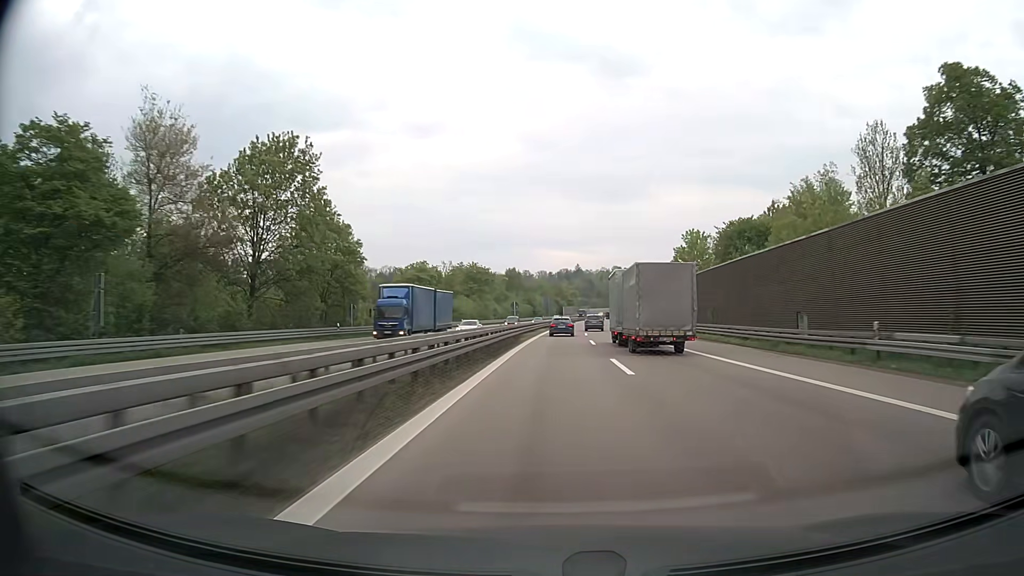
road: motorway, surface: asphalt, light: Day
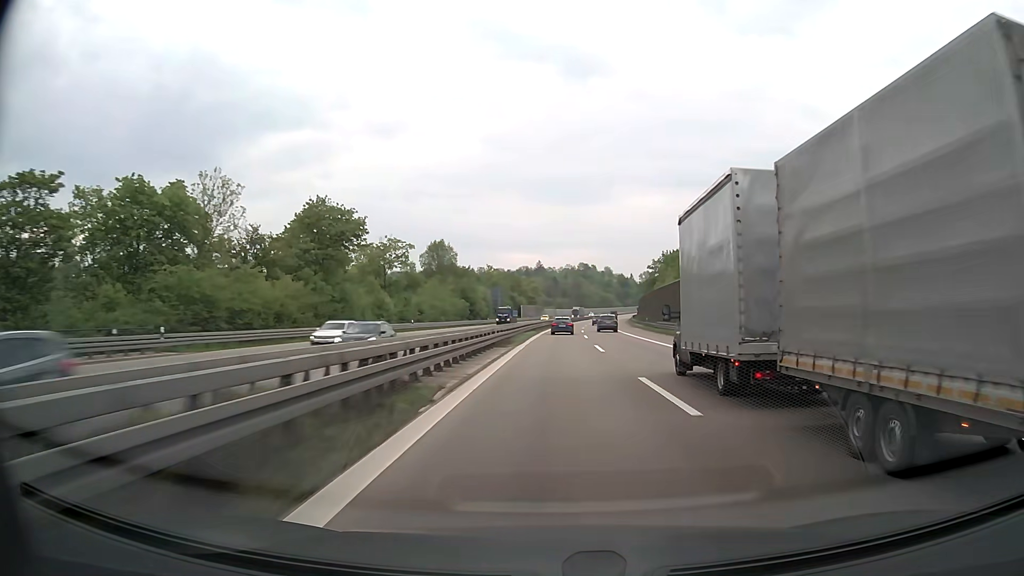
(+2.1, +79.2) m; +3°
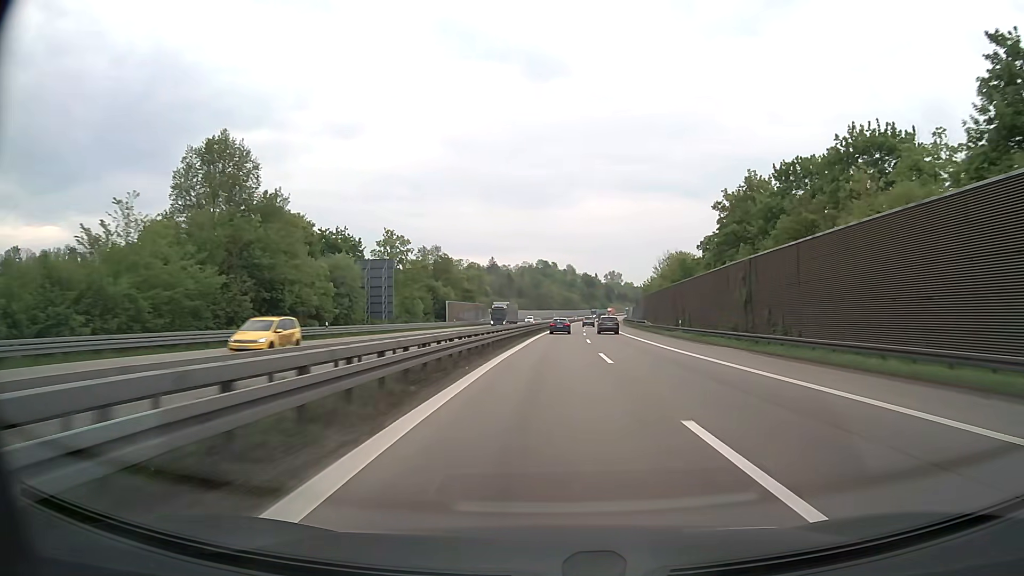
(+2.3, +79.0) m; +3°
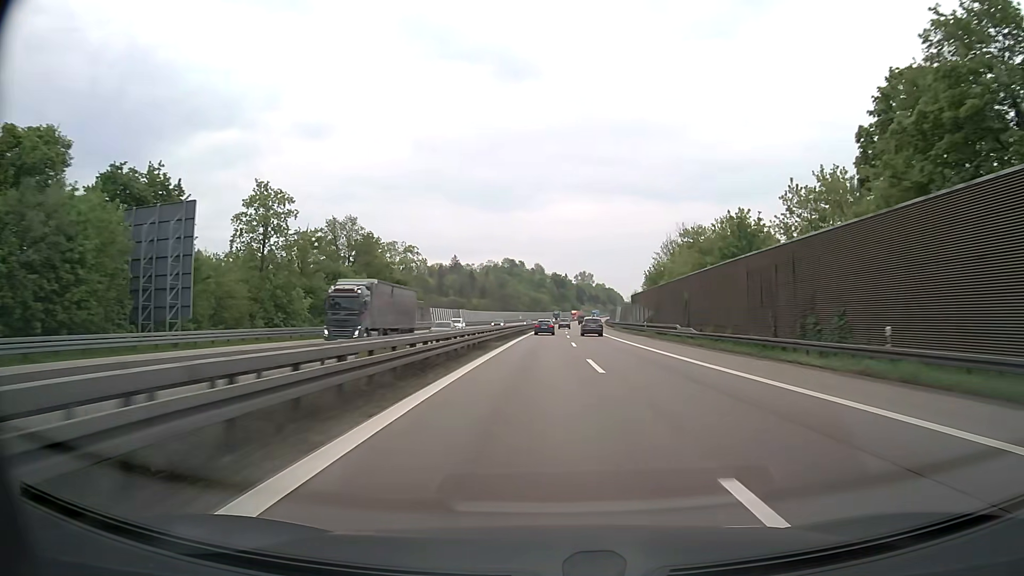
(+1.0, +39.4) m; +3°
(0, +10) (0, +20) (0, +30) (+1, +40) (+1, +50) (+2, +60) (+2, +70) (+3, +80) (+4, +90) (+4, +100) m
